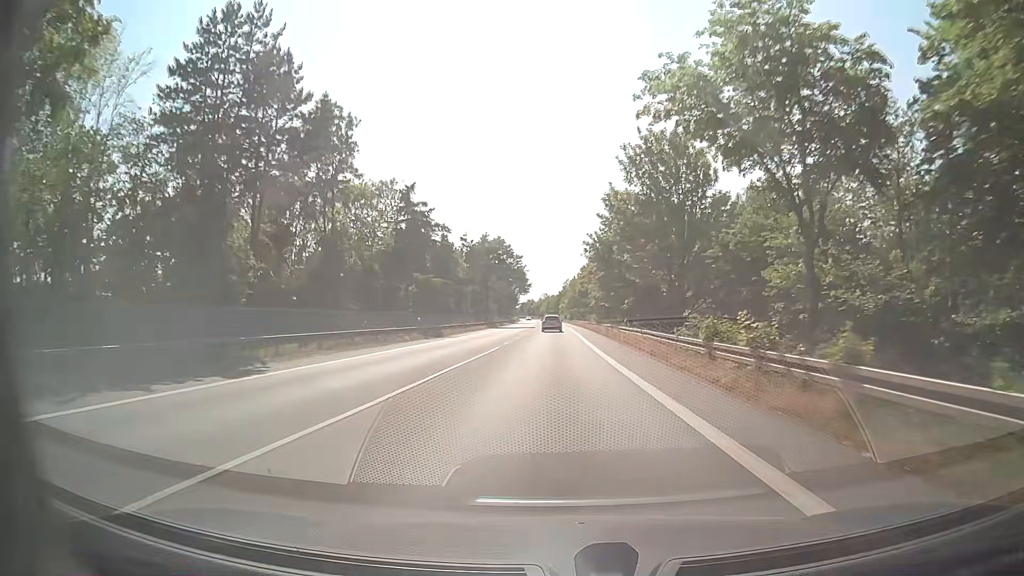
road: secondary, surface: asphalt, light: Day
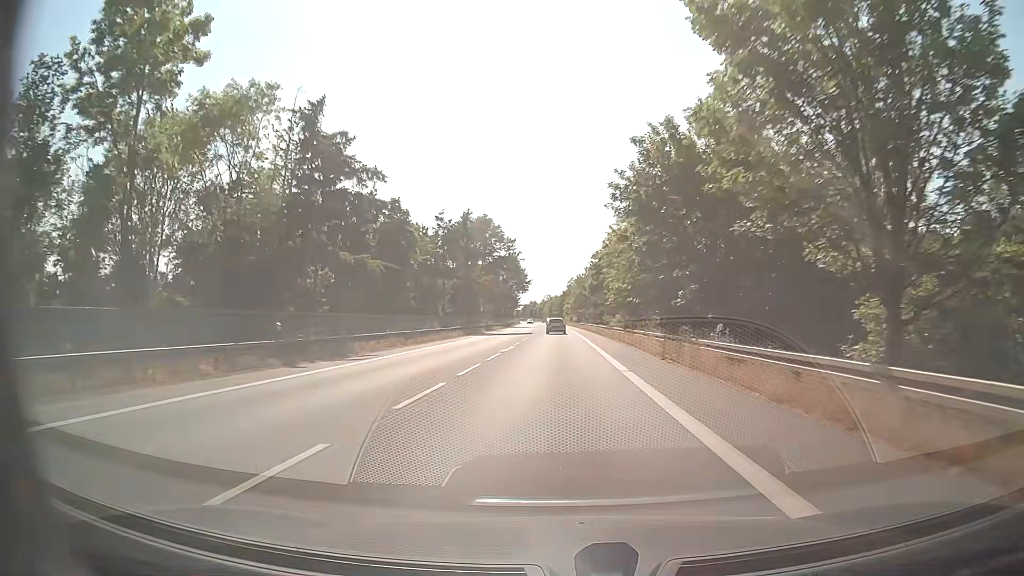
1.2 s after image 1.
(0.0, +22.9) m; 0°
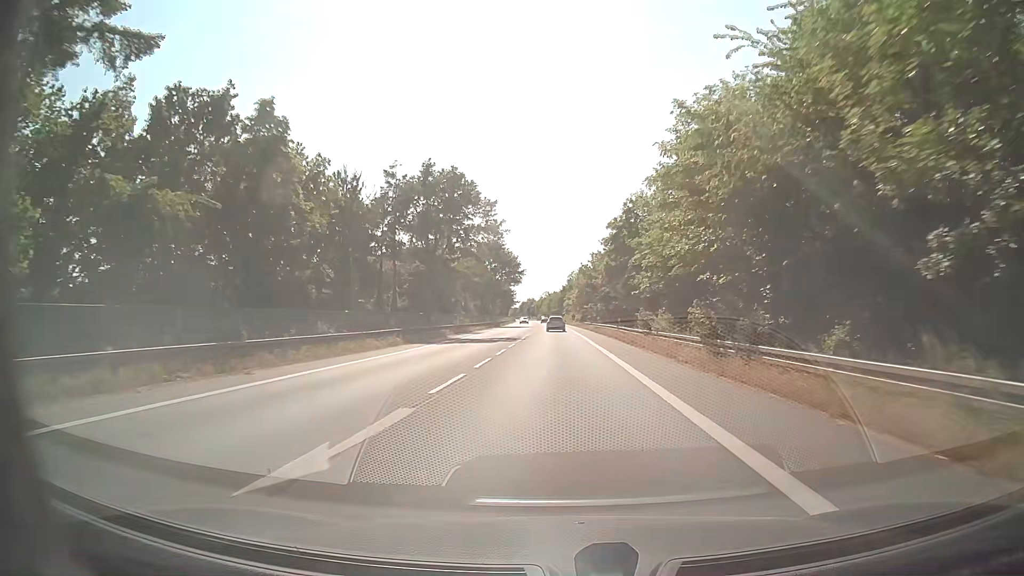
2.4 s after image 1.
(-0.2, +22.9) m; -1°
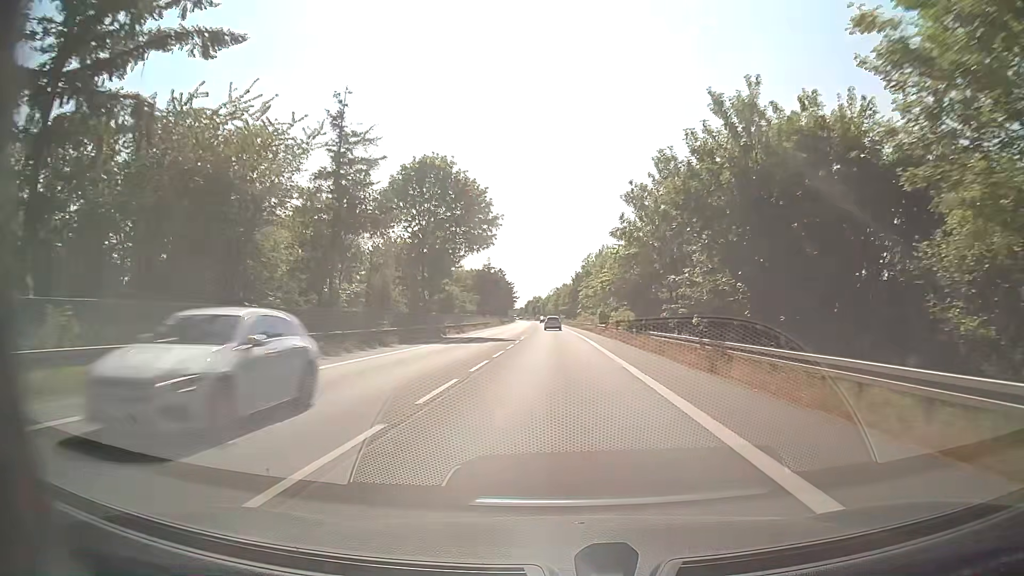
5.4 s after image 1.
(+0.3, +57.5) m; -1°
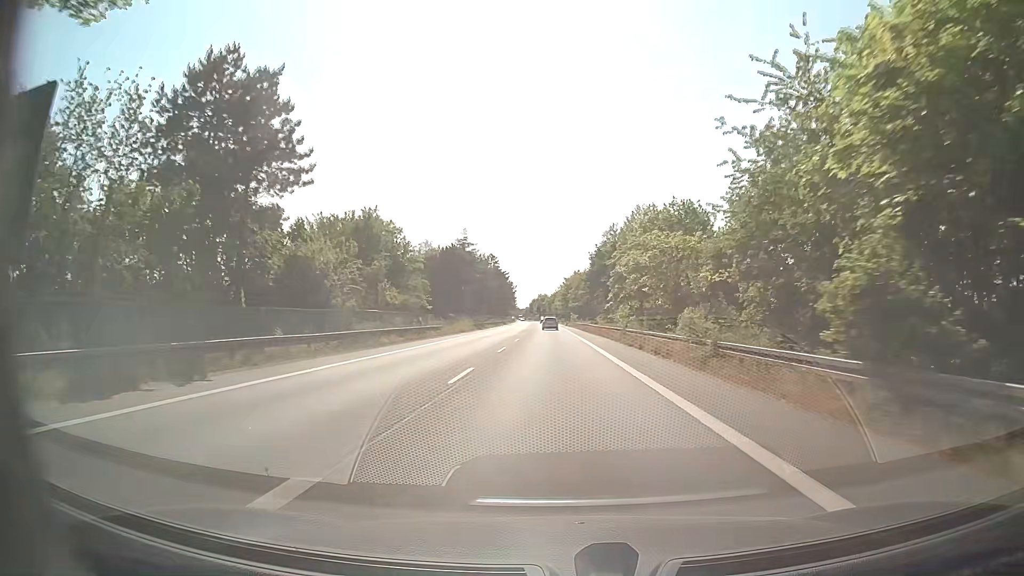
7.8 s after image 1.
(-0.1, +46.1) m; -1°
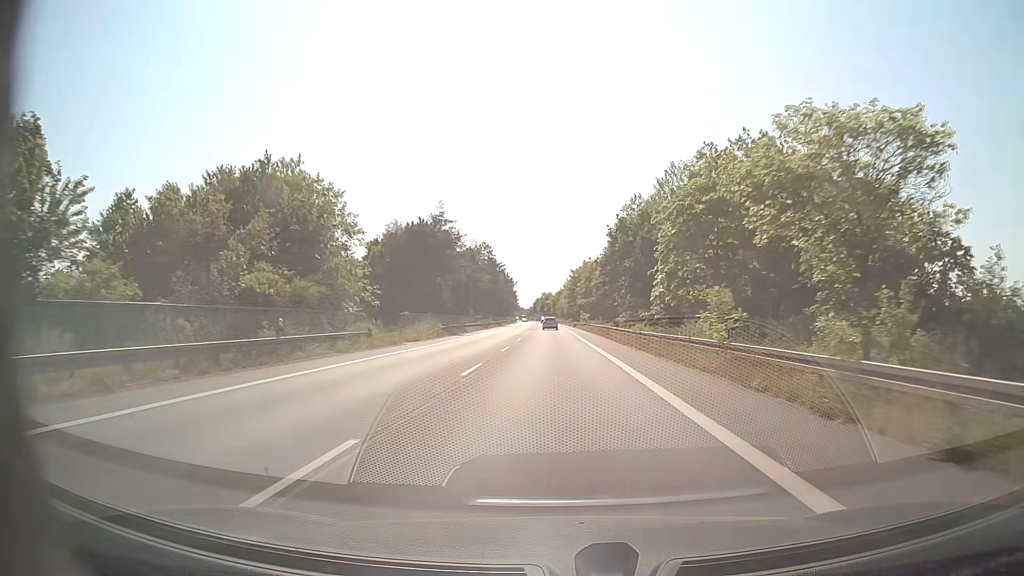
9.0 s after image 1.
(0.0, +23.0) m; 0°
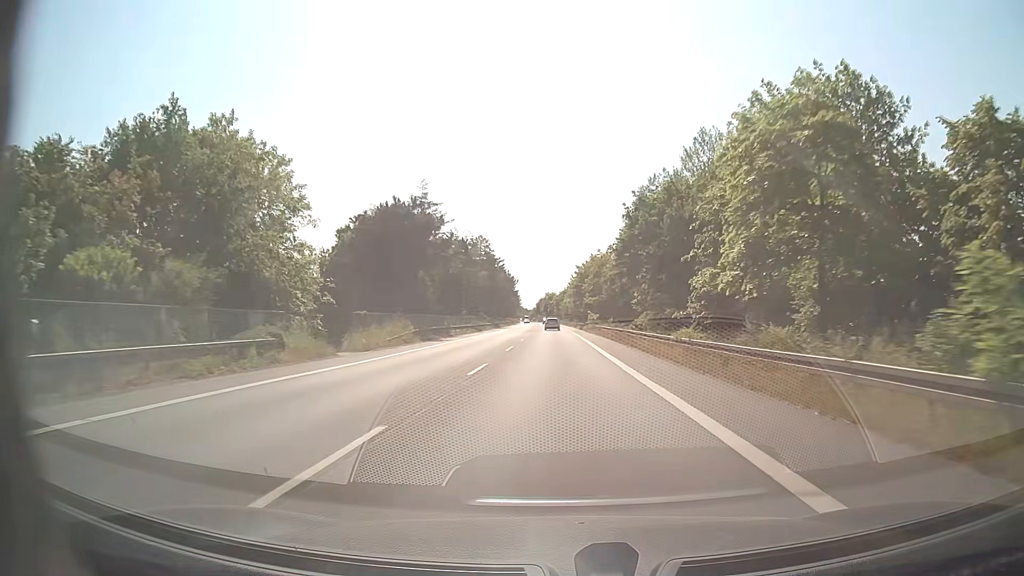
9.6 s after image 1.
(0.0, +11.5) m; 0°
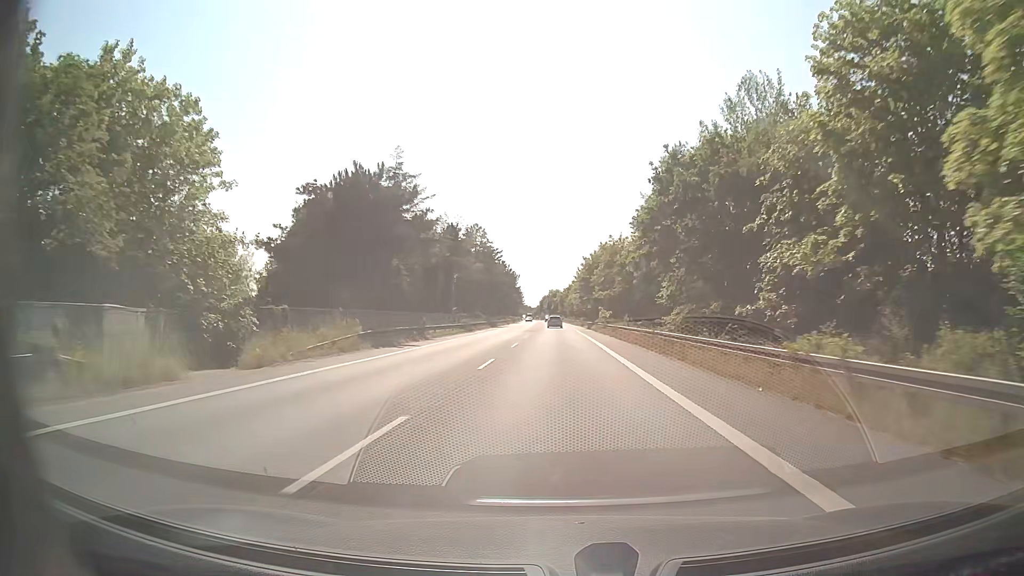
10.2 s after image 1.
(0.0, +11.5) m; 0°
(0, +10) (0, +20) (0, +30) (0, +40) (0, +50) (0, +60) (0, +70) (0, +80) (0, +90) (-1, +100) m
